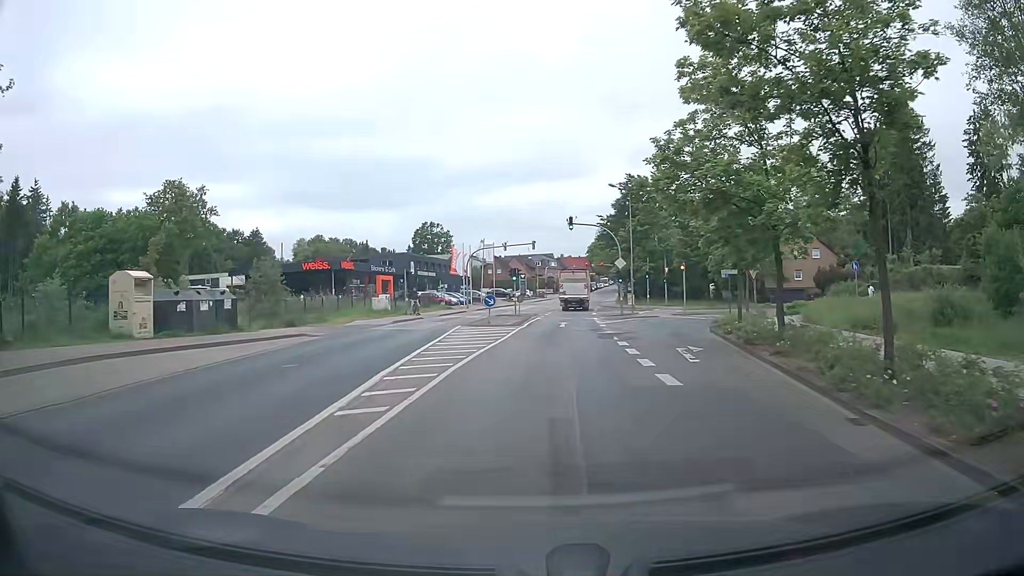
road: tertiary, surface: asphalt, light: Day
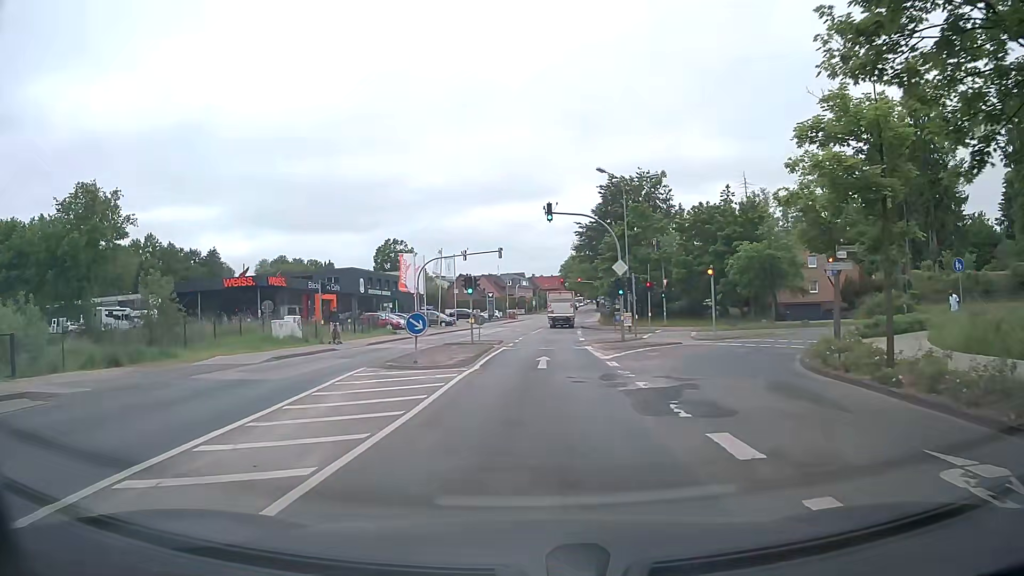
(+0.3, +13.8) m; +2°
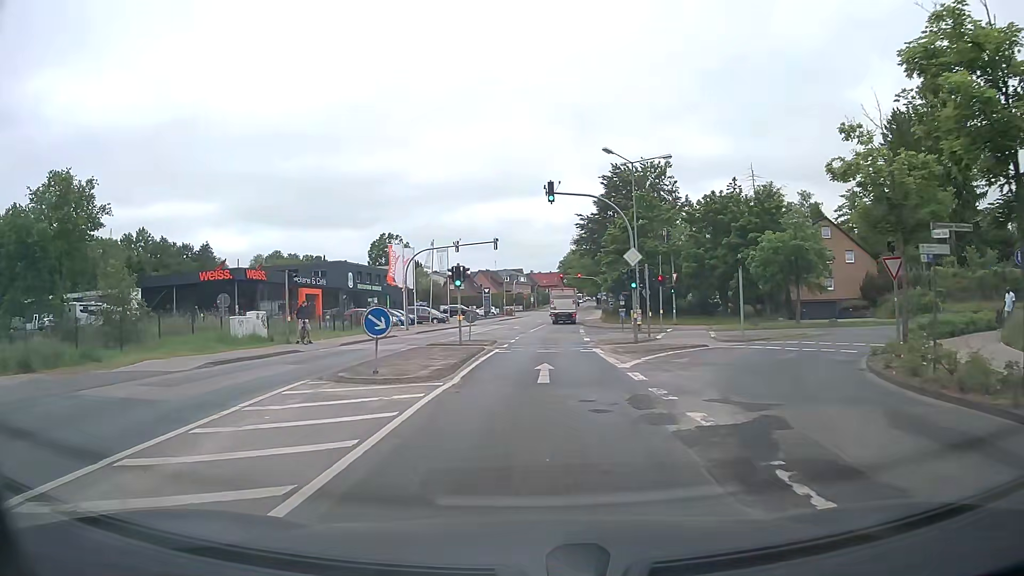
(0.0, +4.7) m; -1°
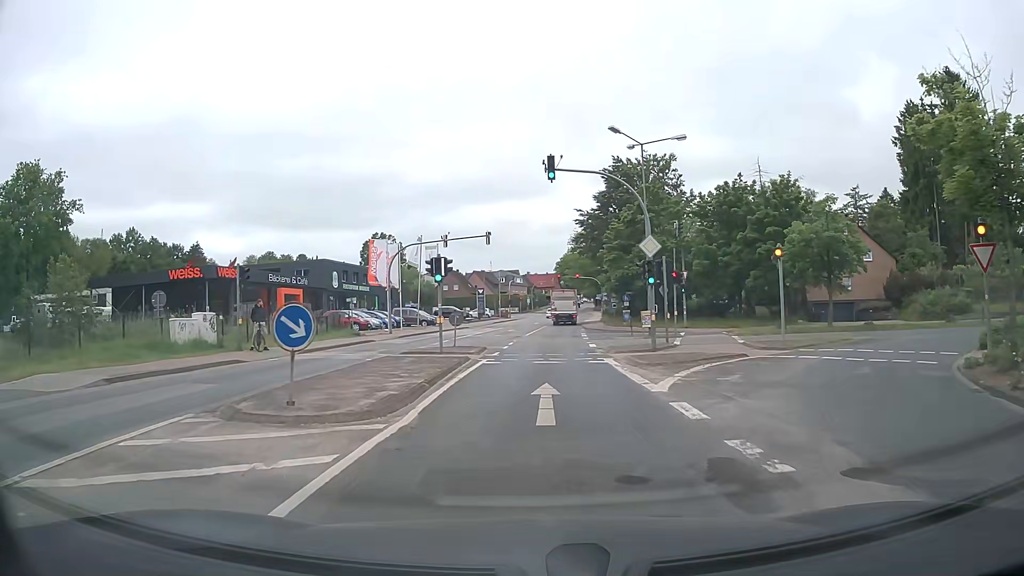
(+0.1, +5.0) m; +1°
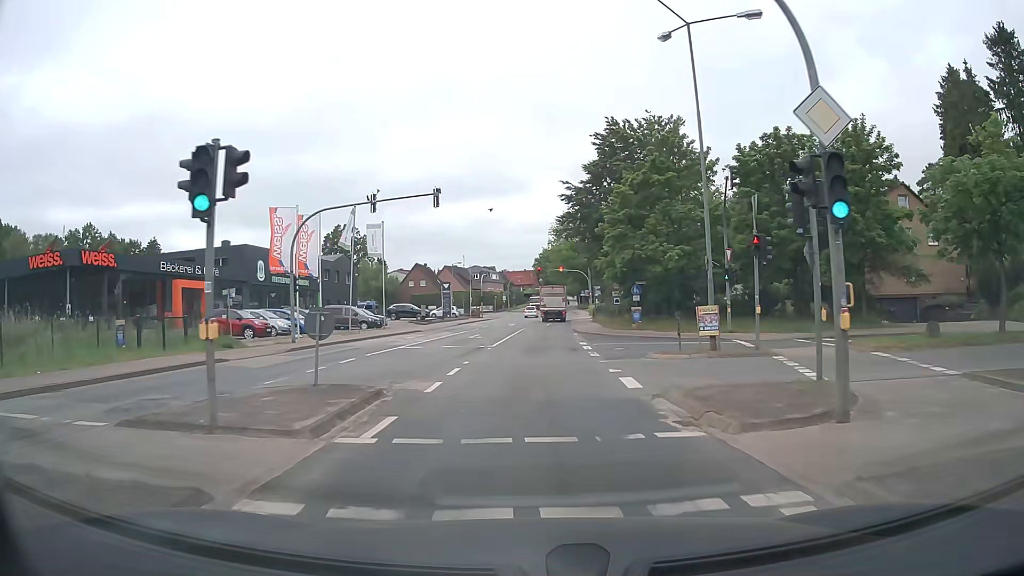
(+0.3, +16.0) m; +2°
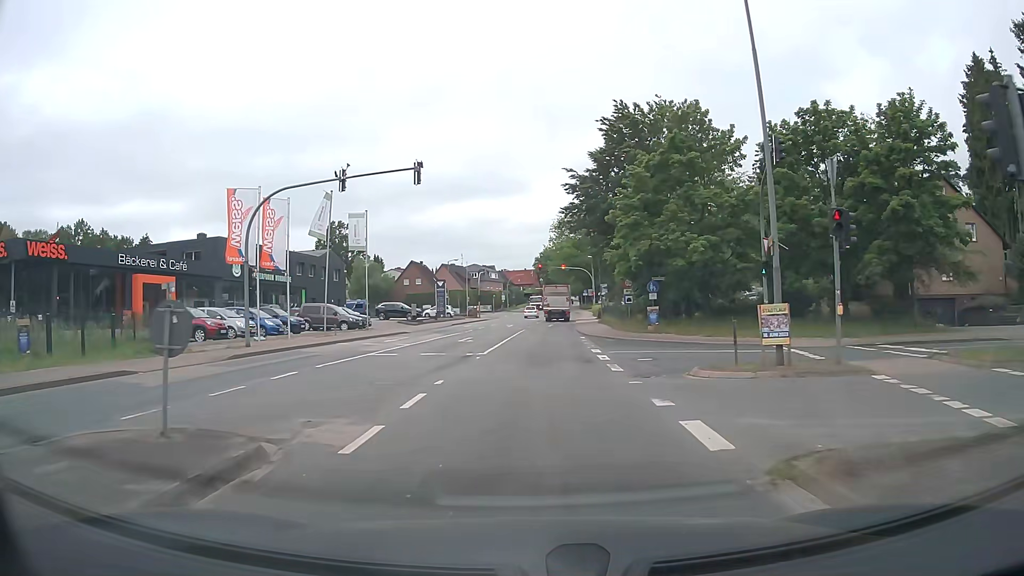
(0.0, +5.4) m; 0°
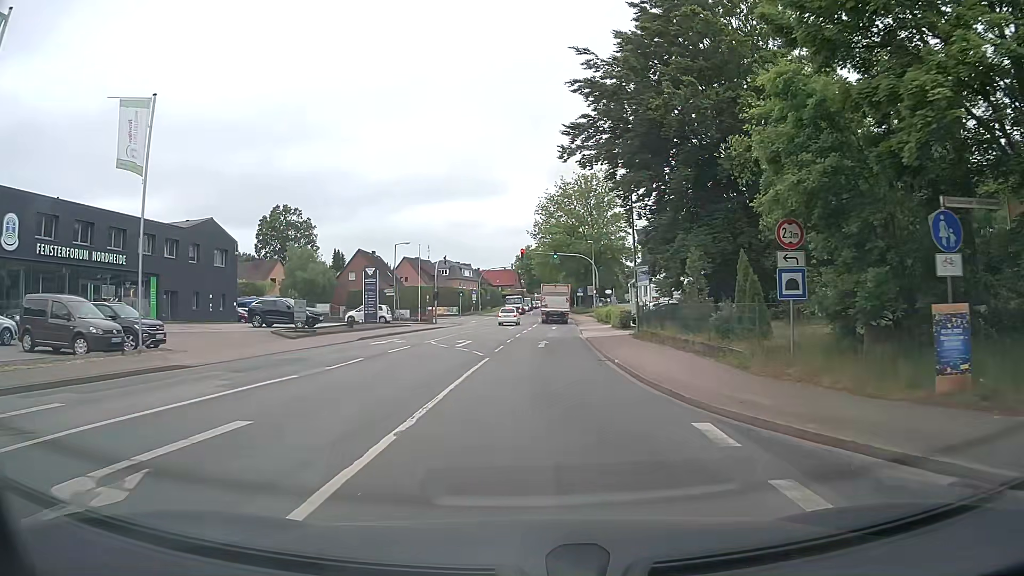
(+0.2, +26.7) m; +1°
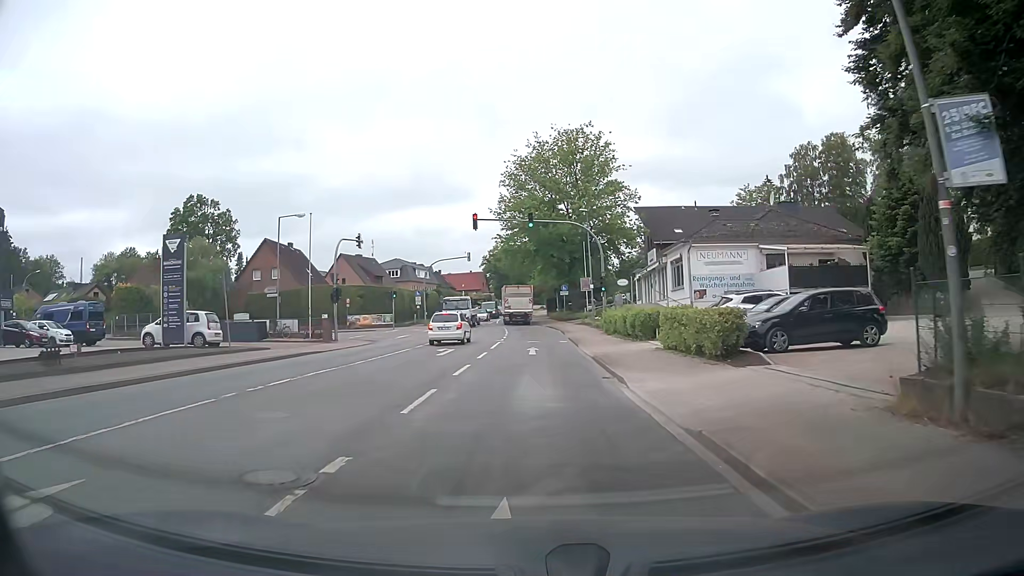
(+0.7, +25.8) m; +3°
(0, +10) (0, +20) (0, +30) (0, +40) (-1, +50) (-1, +60) (-2, +70) (-3, +80) (-3, +90) (-3, +100) m
